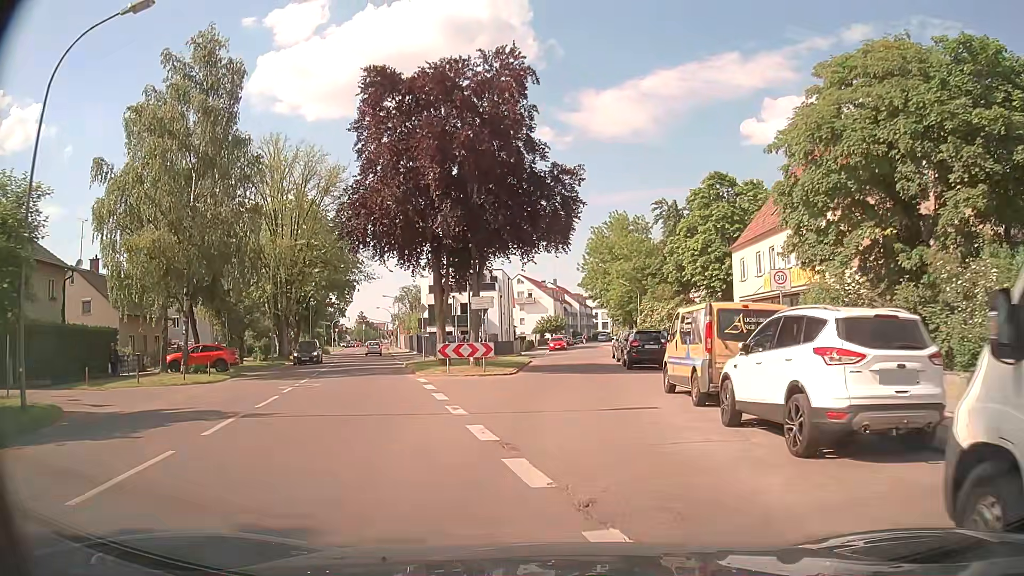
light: Day
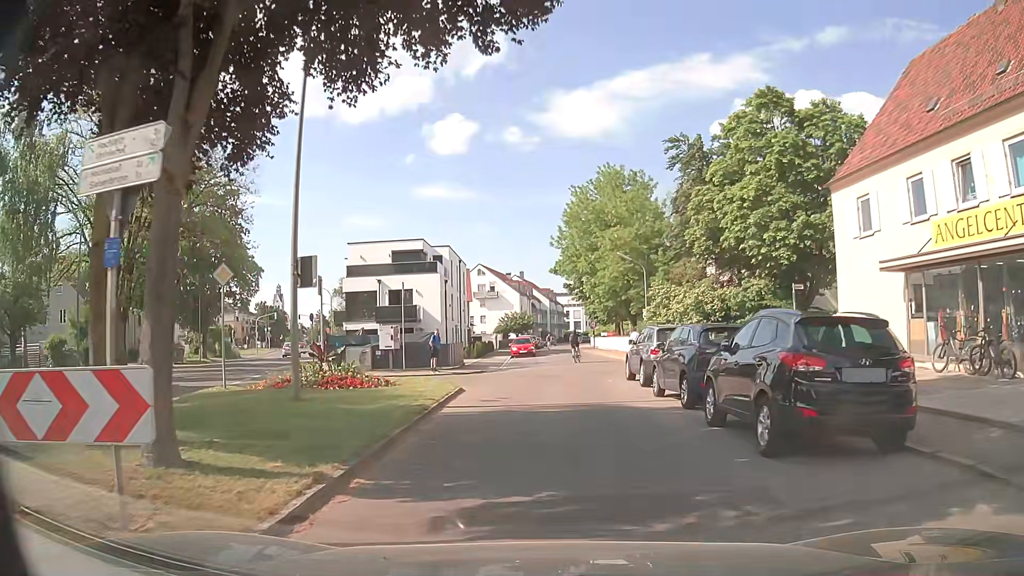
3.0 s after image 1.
(+0.2, +20.0) m; +2°
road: residential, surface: asphalt
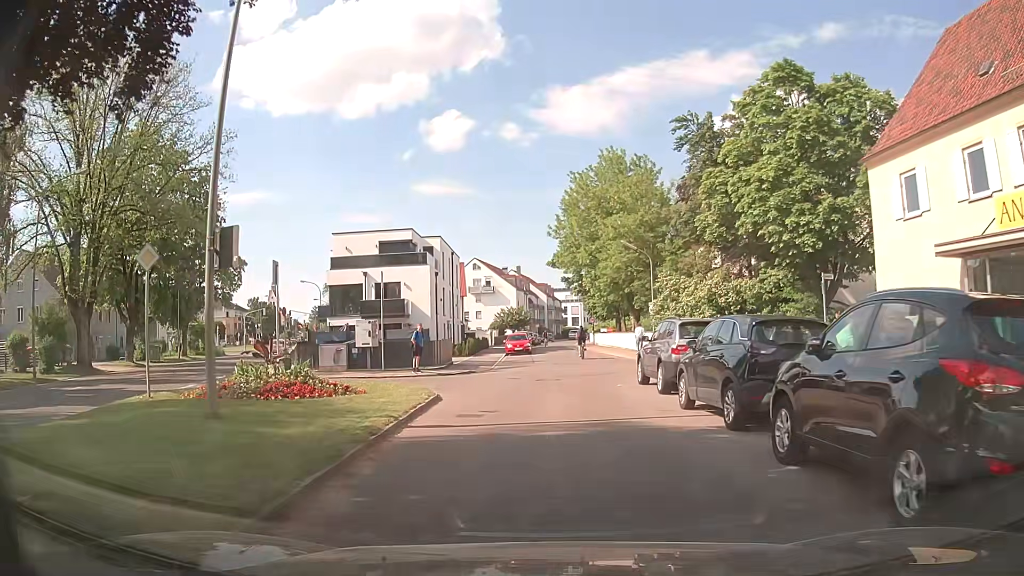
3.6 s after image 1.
(0.0, +3.3) m; 0°
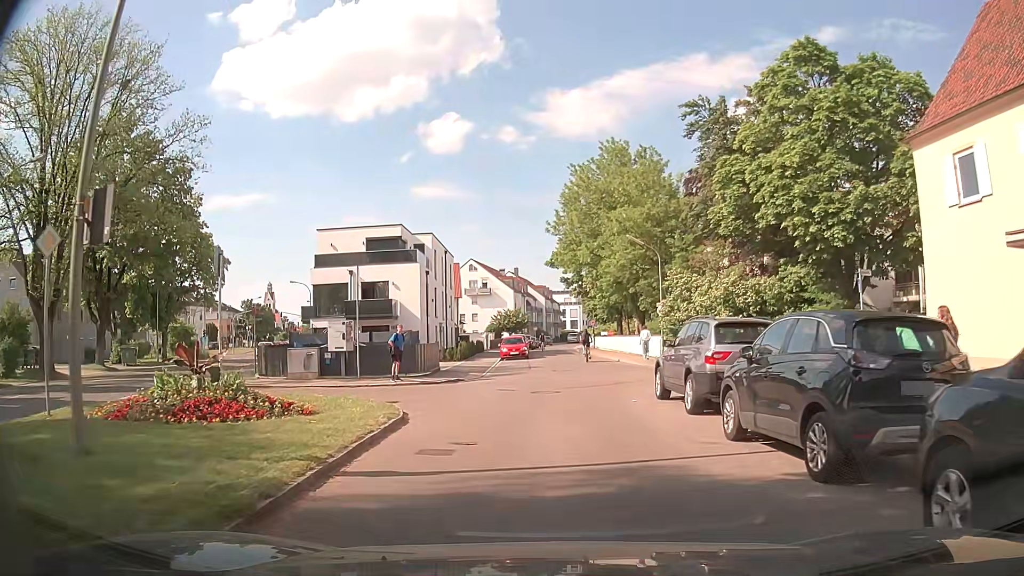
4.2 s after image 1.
(0.0, +3.2) m; -1°
(0, +10) (+1, +20) (+2, +30) (+2, +40) (+2, +50) (+2, +60) (+2, +70) (+2, +80) (+3, +90) (+4, +100) m
